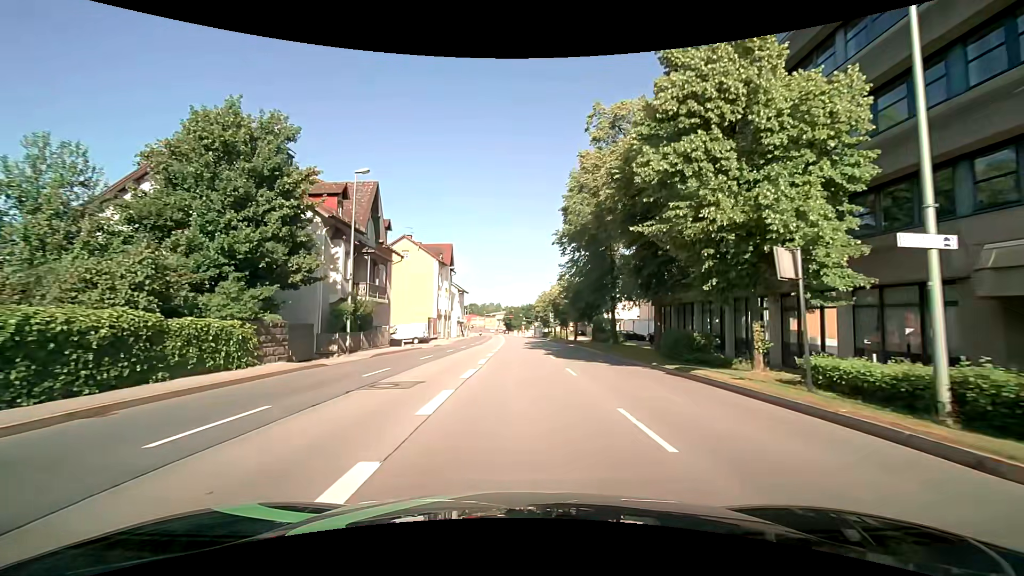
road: primary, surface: asphalt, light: Day
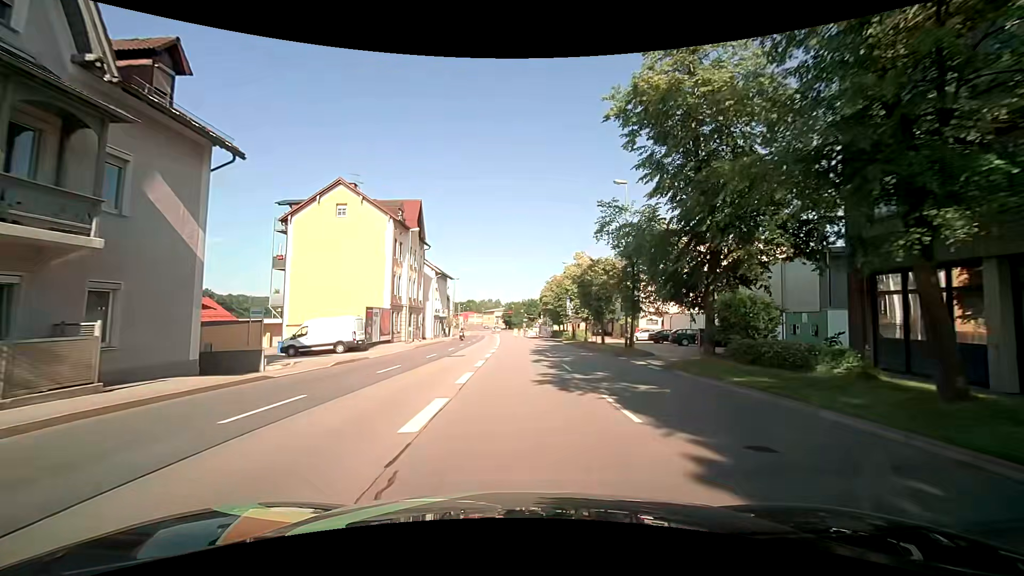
(-0.1, +25.3) m; 0°
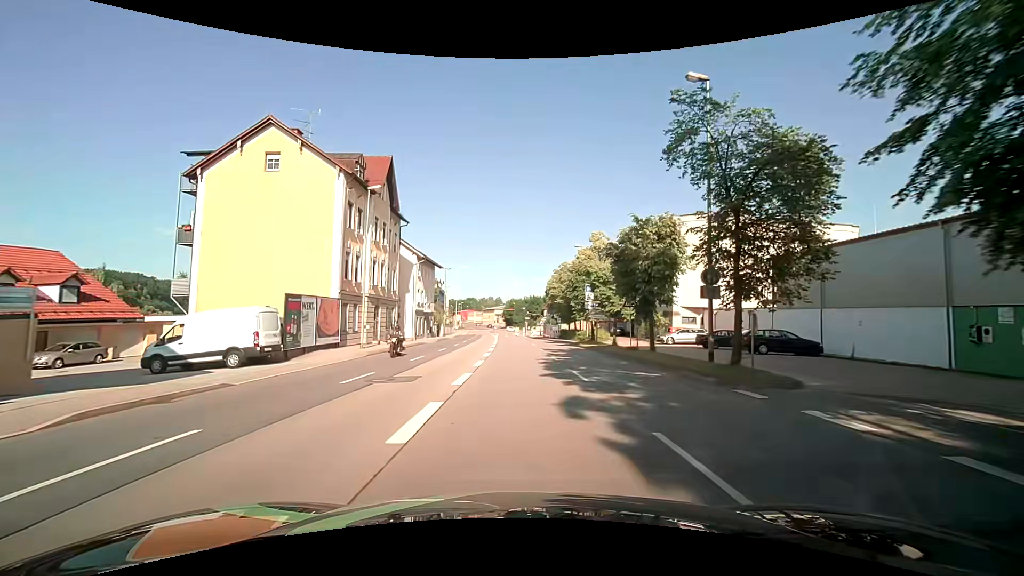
(0.0, +12.7) m; 0°
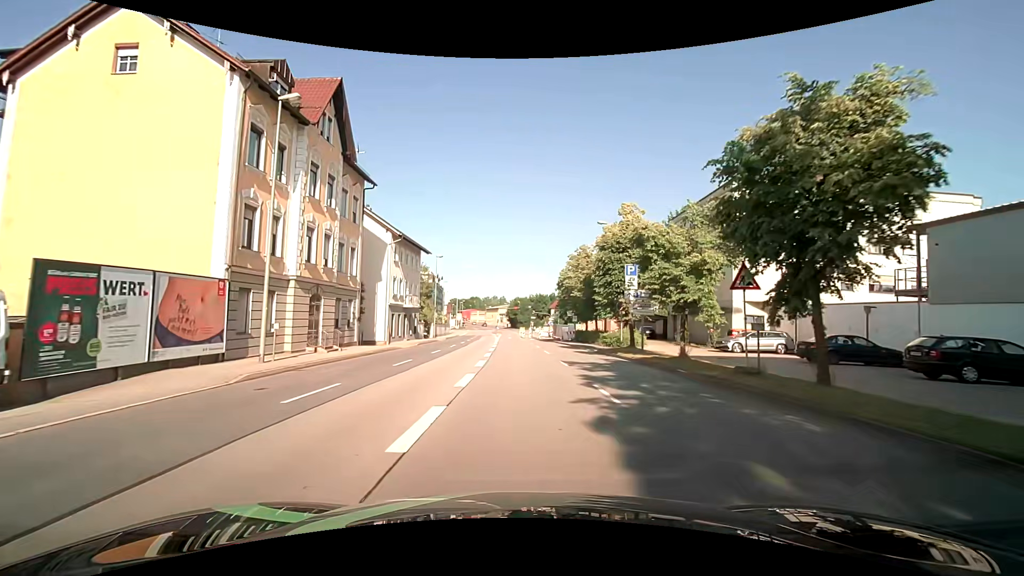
(0.0, +12.4) m; 0°
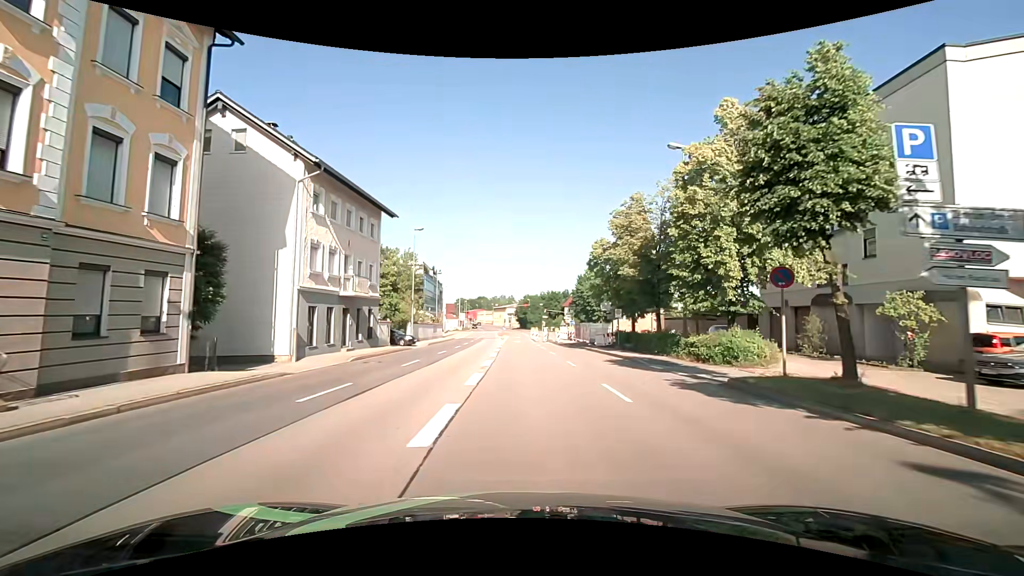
(-0.1, +17.8) m; -1°
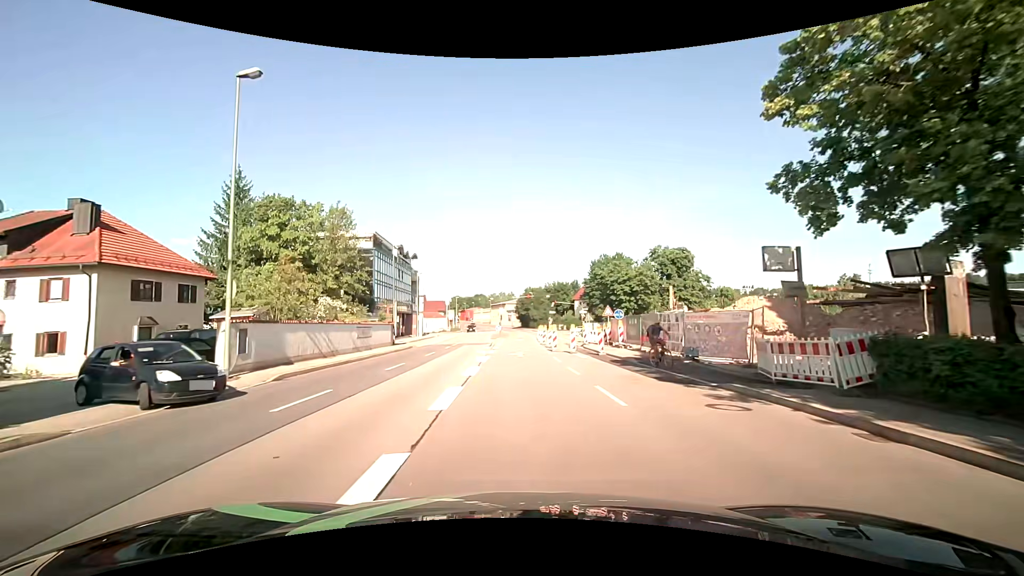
(0.0, +27.4) m; 0°
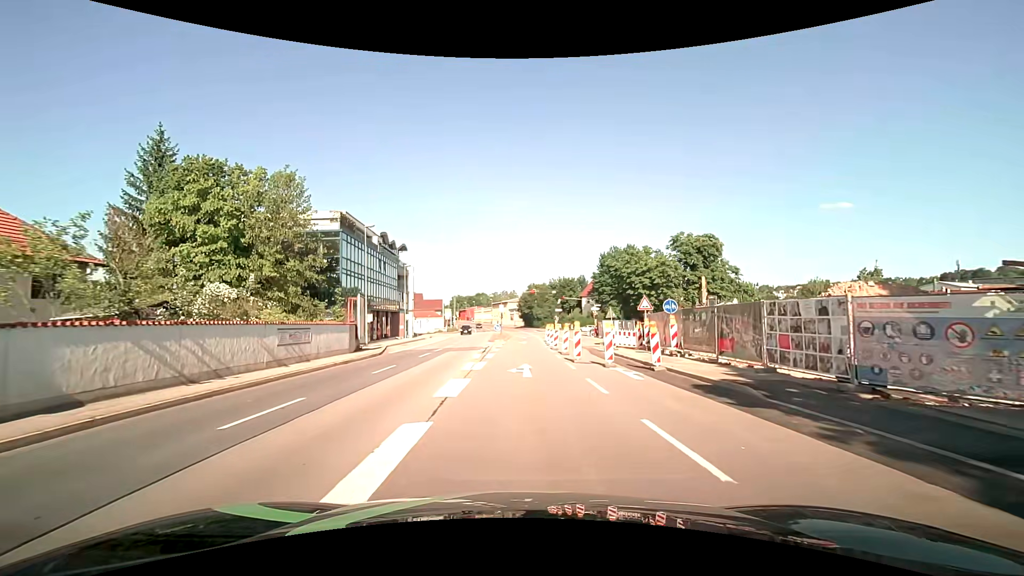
(0.0, +10.3) m; 0°
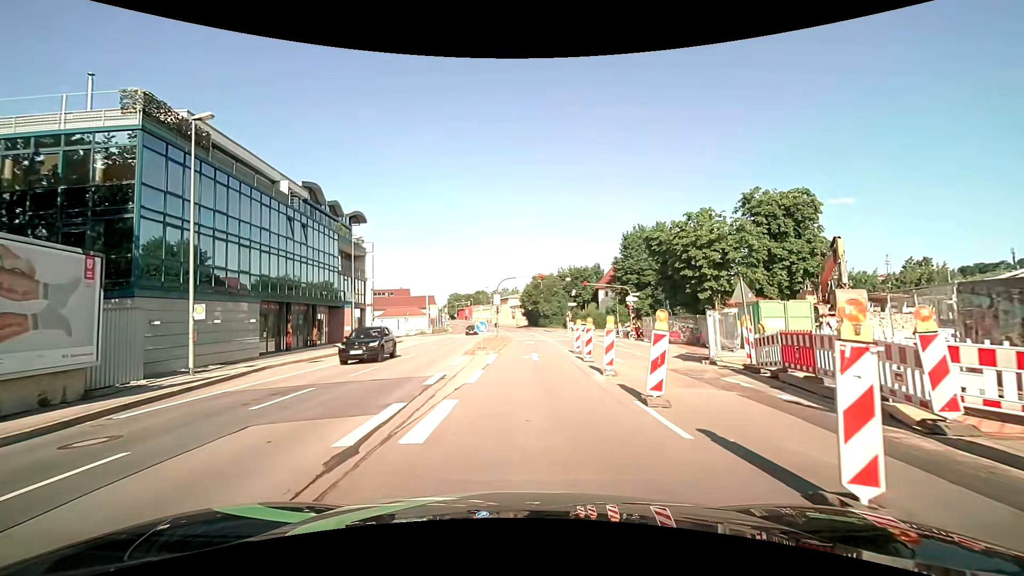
(0.0, +22.2) m; -1°
